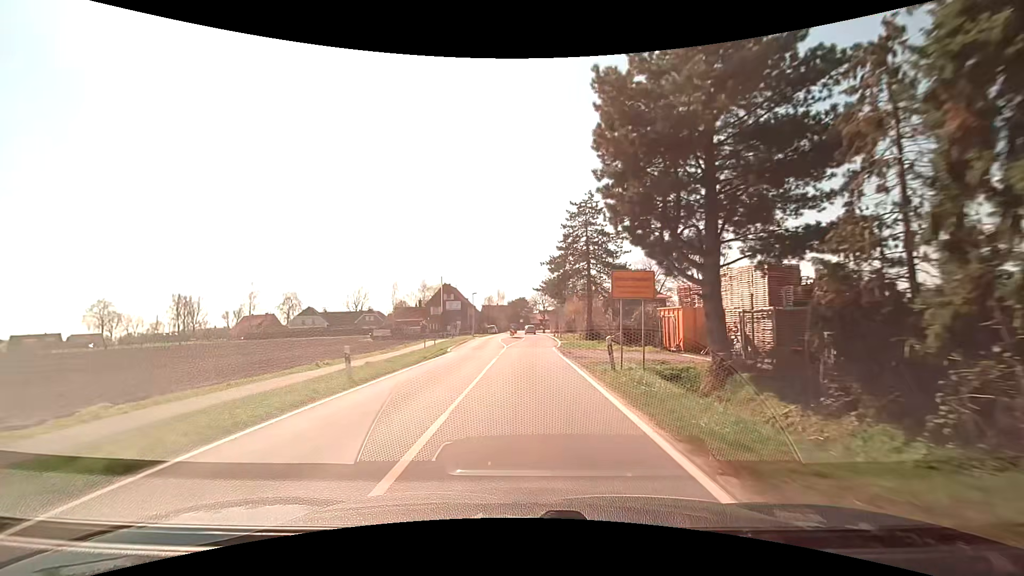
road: secondary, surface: asphalt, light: Day
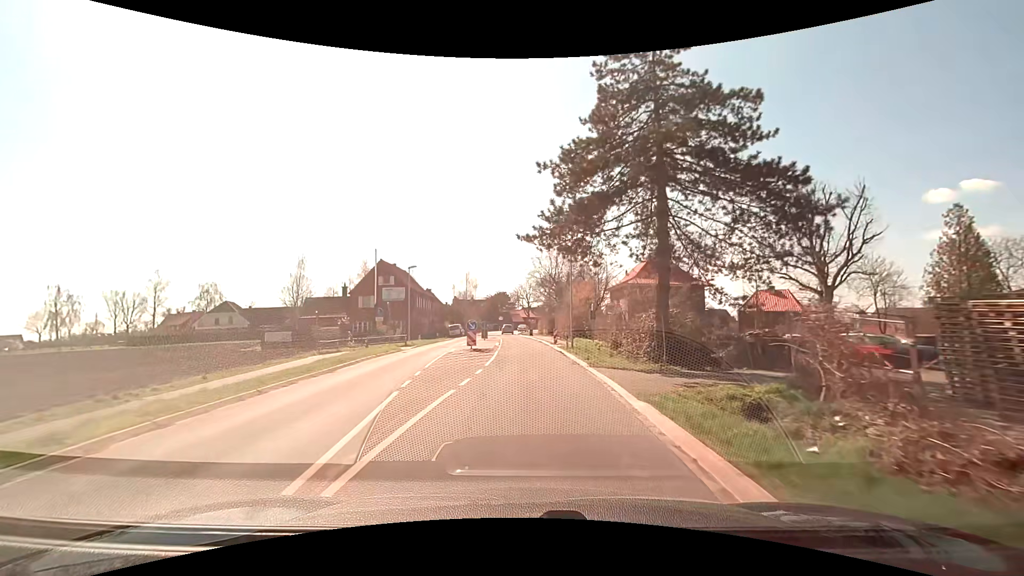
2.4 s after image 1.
(+0.4, +30.9) m; +2°
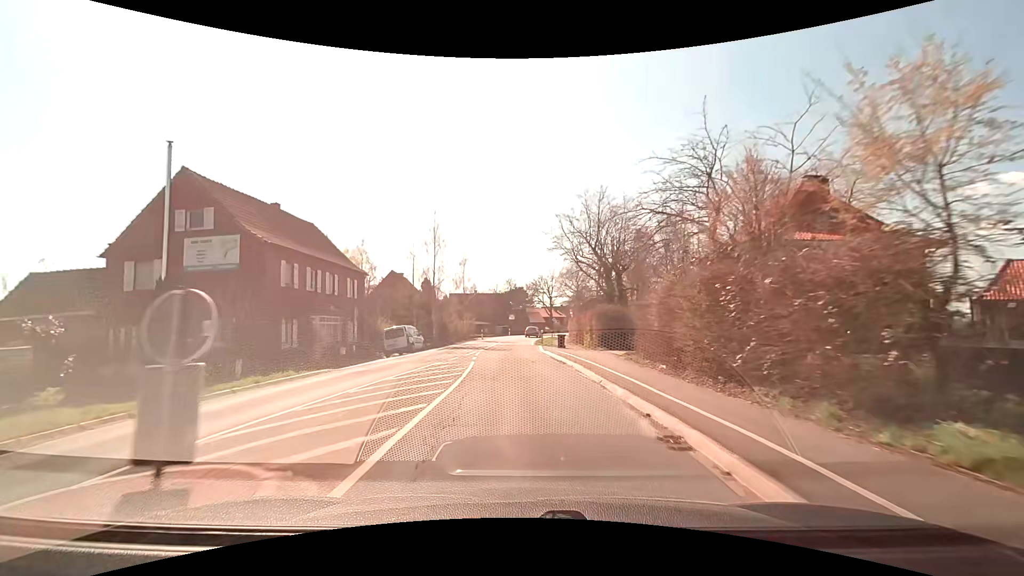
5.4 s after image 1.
(+0.1, +36.2) m; -2°
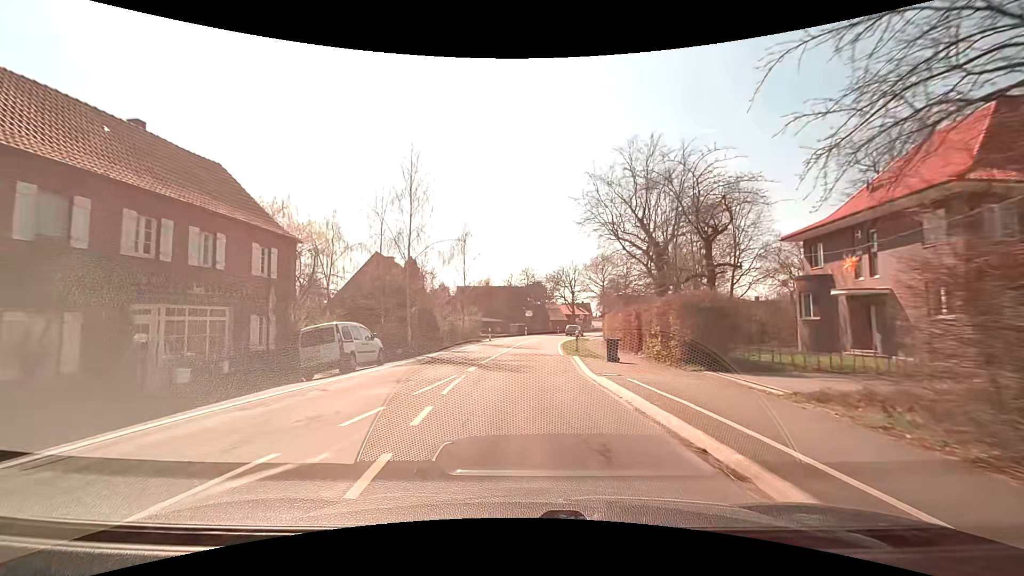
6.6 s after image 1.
(-0.2, +13.9) m; -1°
